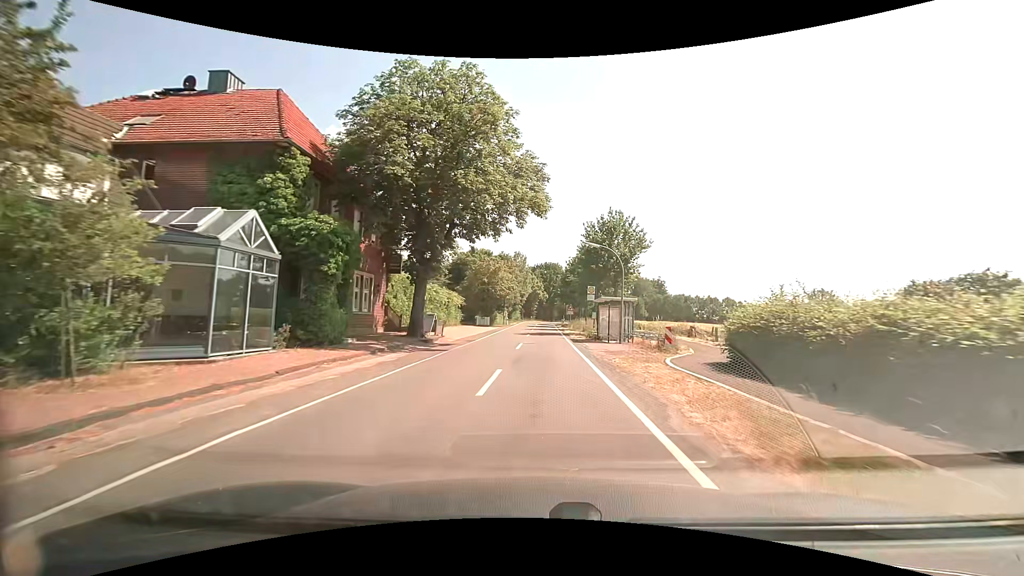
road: secondary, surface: asphalt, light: Day
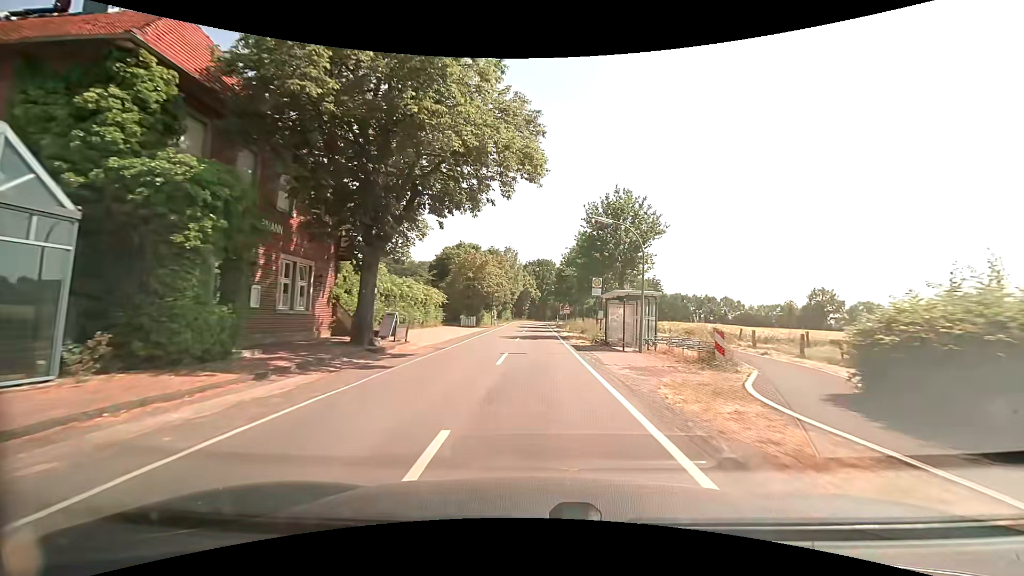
(+0.1, +6.8) m; +1°
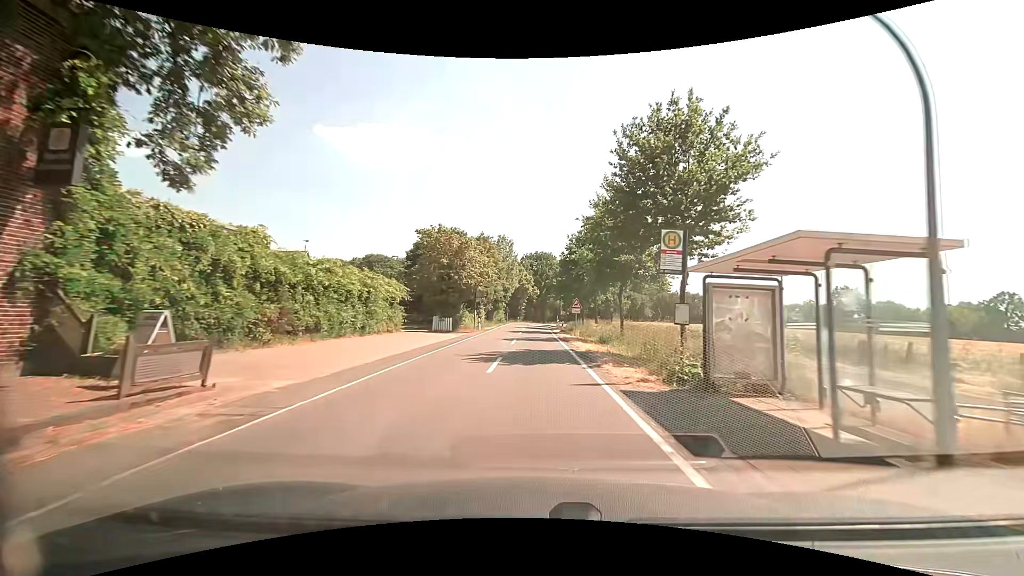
(+0.1, +14.3) m; +1°
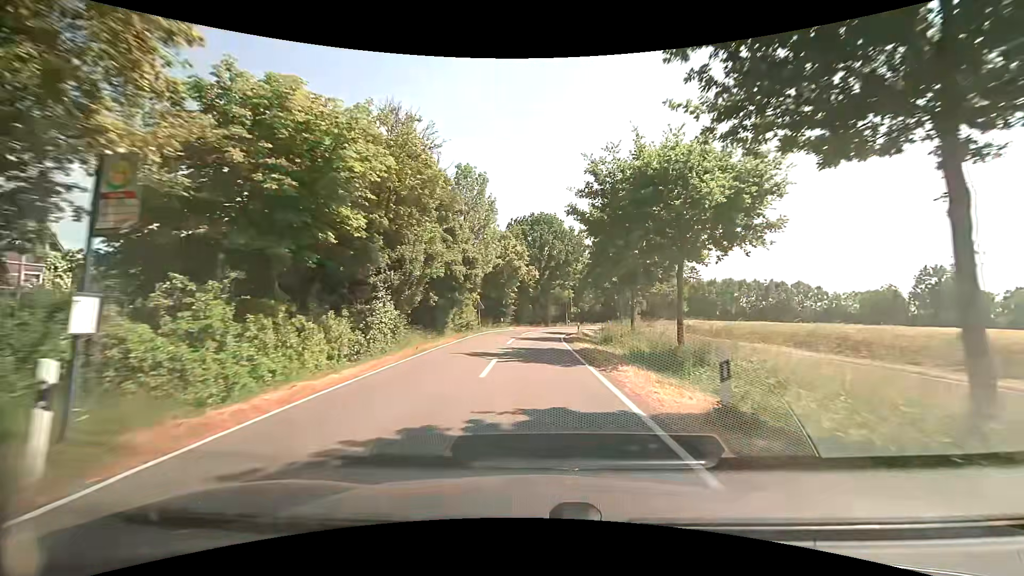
(-0.2, +37.3) m; 0°
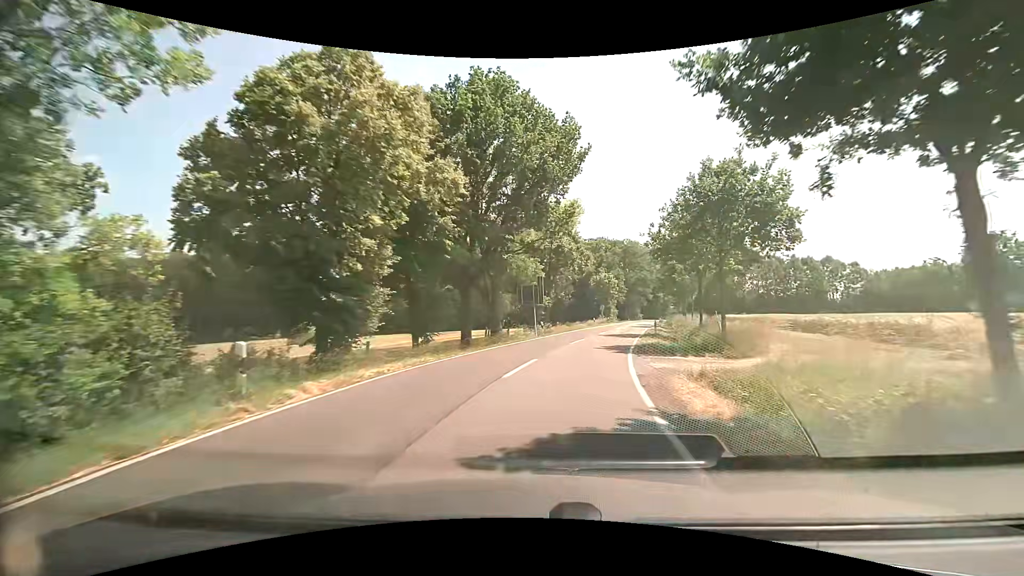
(+0.5, +36.2) m; +5°
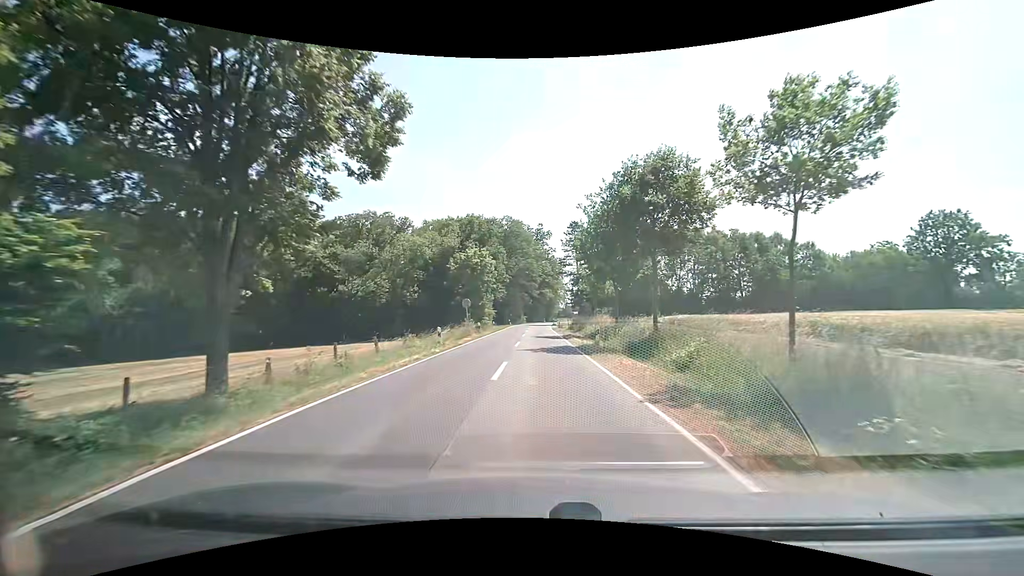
(+5.3, +35.4) m; +14°
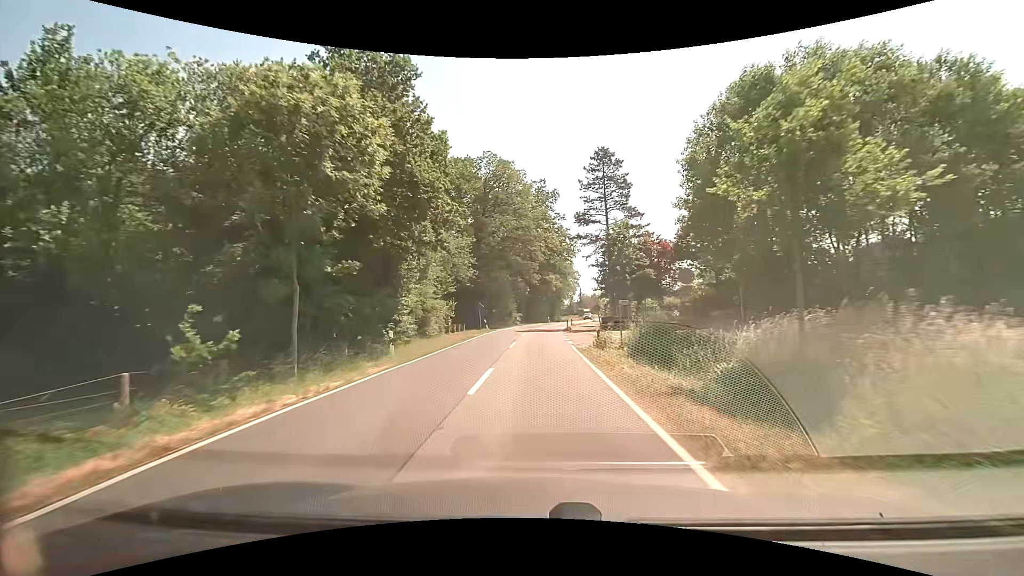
(+0.1, +38.0) m; 0°
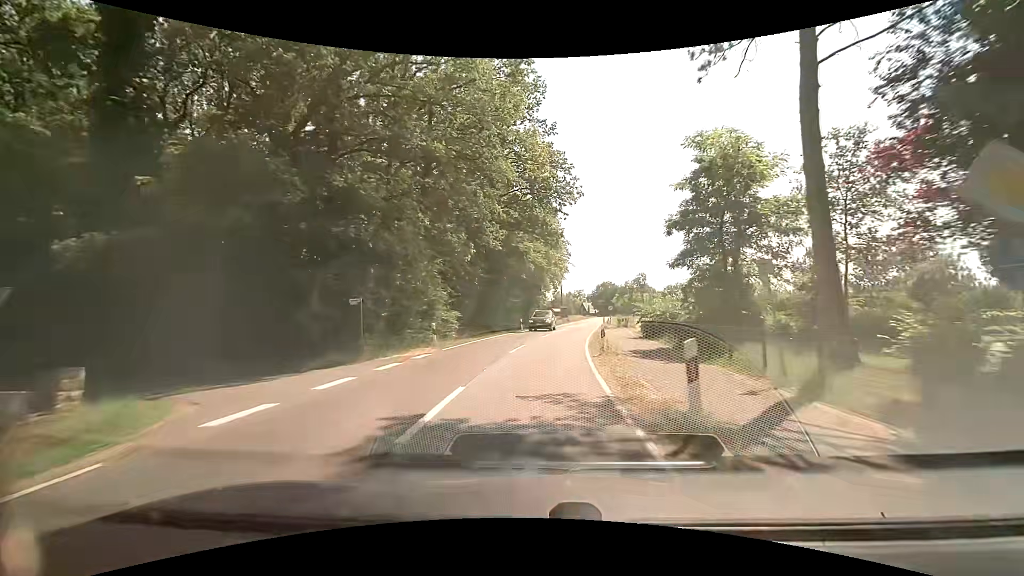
(+0.5, +39.8) m; +3°
(0, +10) (+1, +20) (+2, +30) (+3, +40) (+4, +50) (+6, +60) (+8, +70) (+9, +79) (+11, +89) (+12, +99) m
